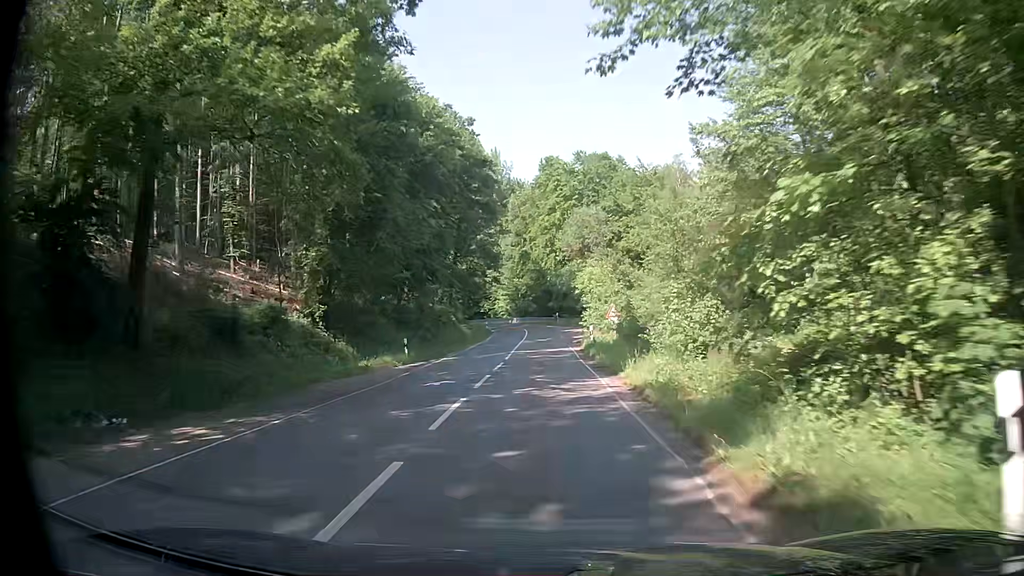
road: secondary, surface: asphalt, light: Day
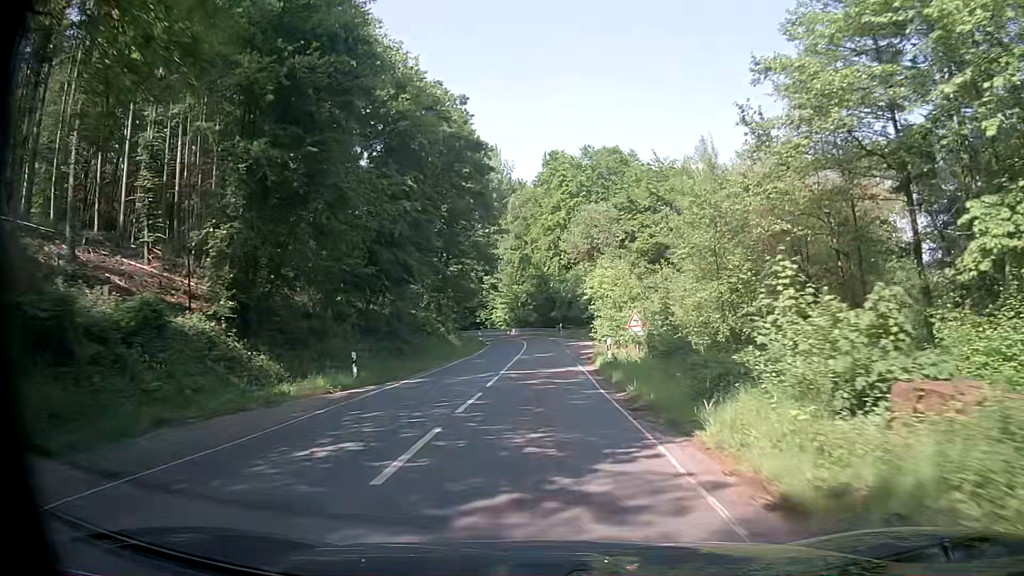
(-0.1, +8.8) m; -1°
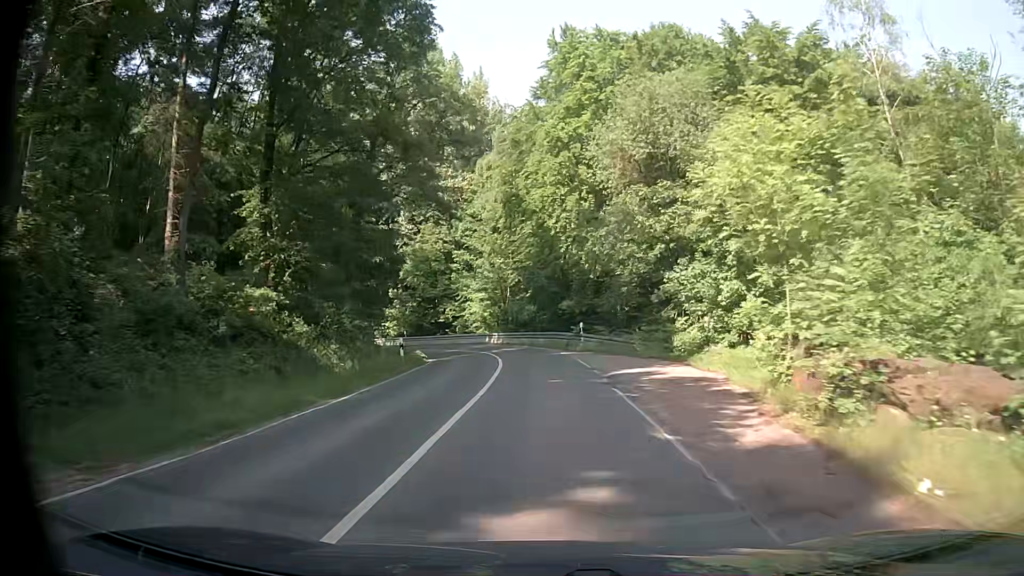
(+0.2, +34.0) m; +1°
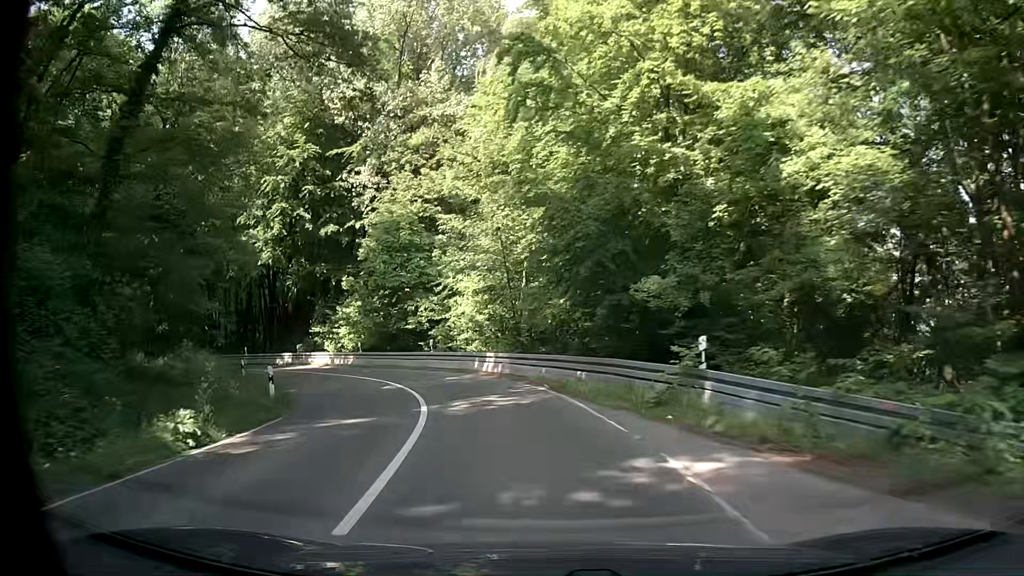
(-0.4, +23.0) m; -3°
(-1, +10) (-3, +20) (-7, +29) (-13, +37) (-20, +44) (-28, +50) (-36, +56) (-44, +62) (-53, +67) (-61, +72) m
